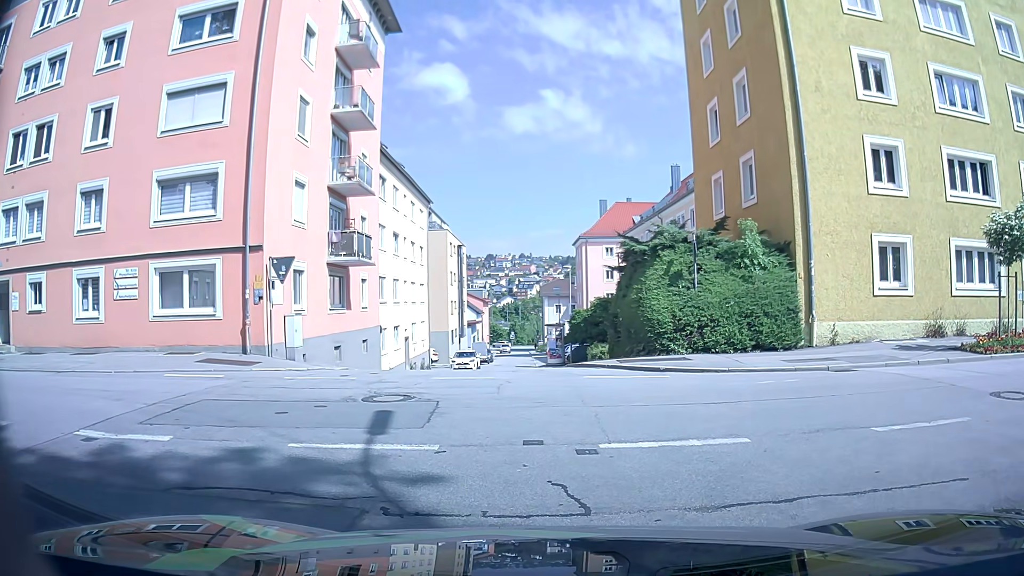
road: residential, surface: asphalt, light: Day
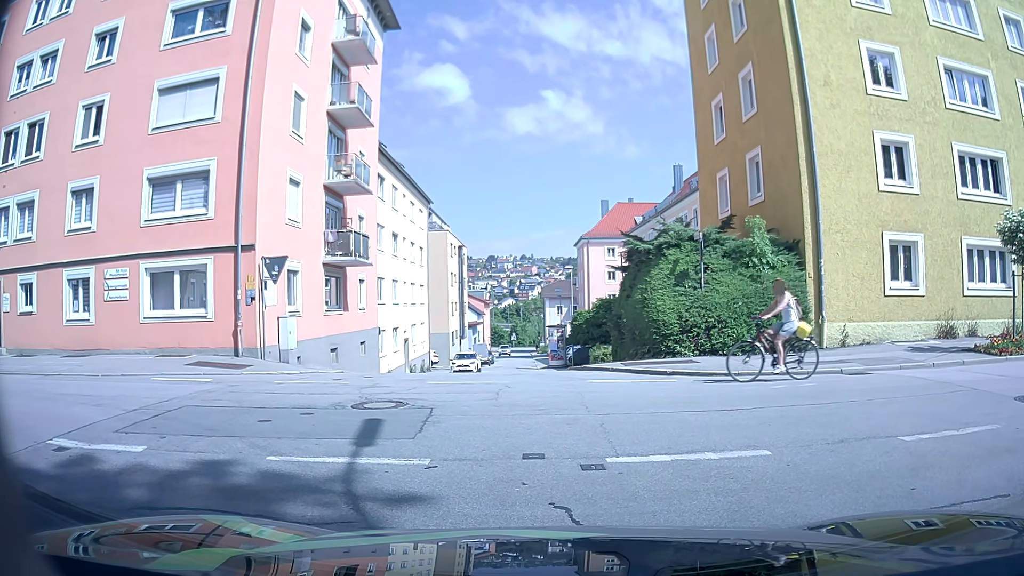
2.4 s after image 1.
(0.0, +0.6) m; 0°
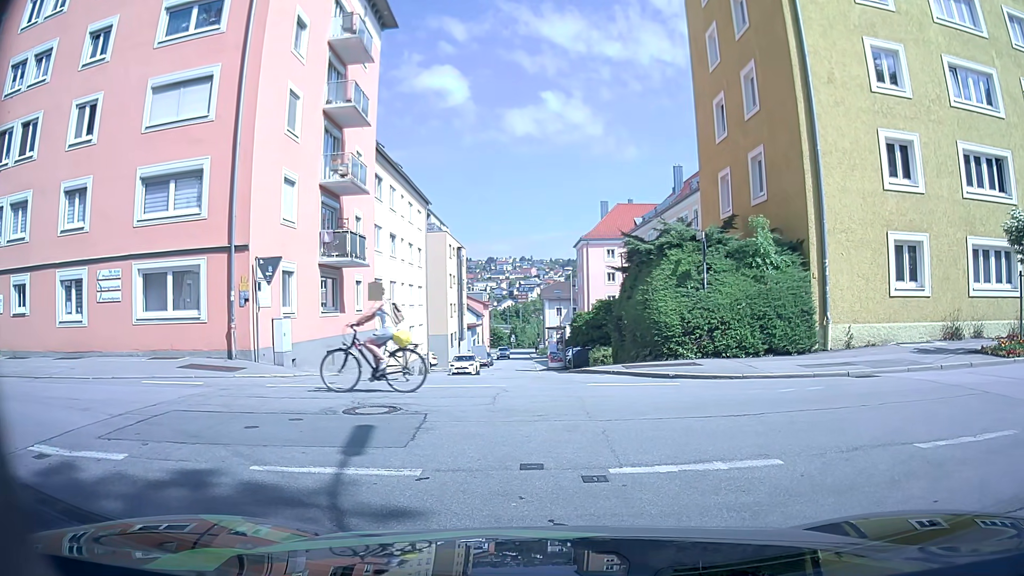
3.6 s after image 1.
(0.0, +0.3) m; 0°
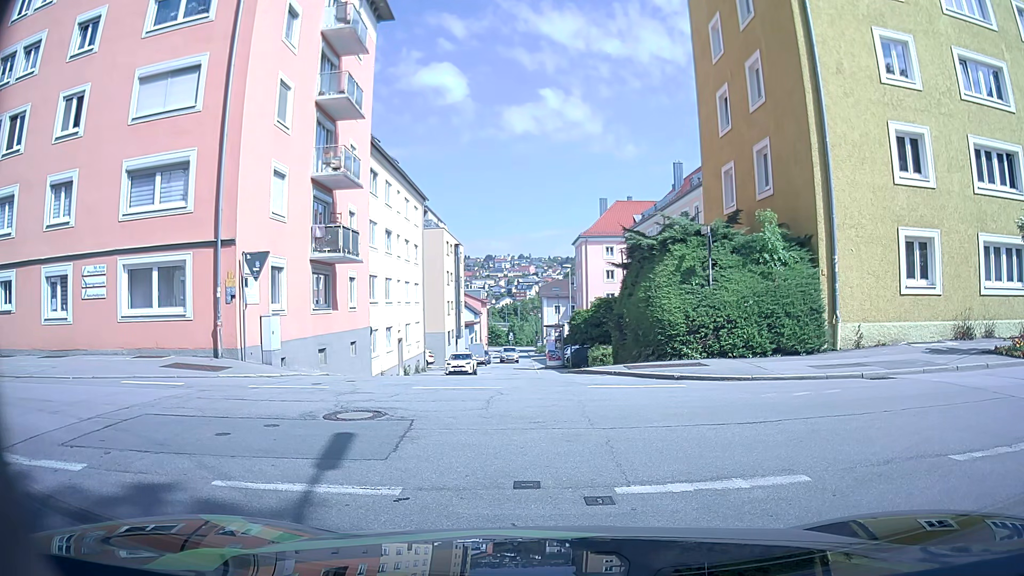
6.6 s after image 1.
(0.0, +0.8) m; 0°
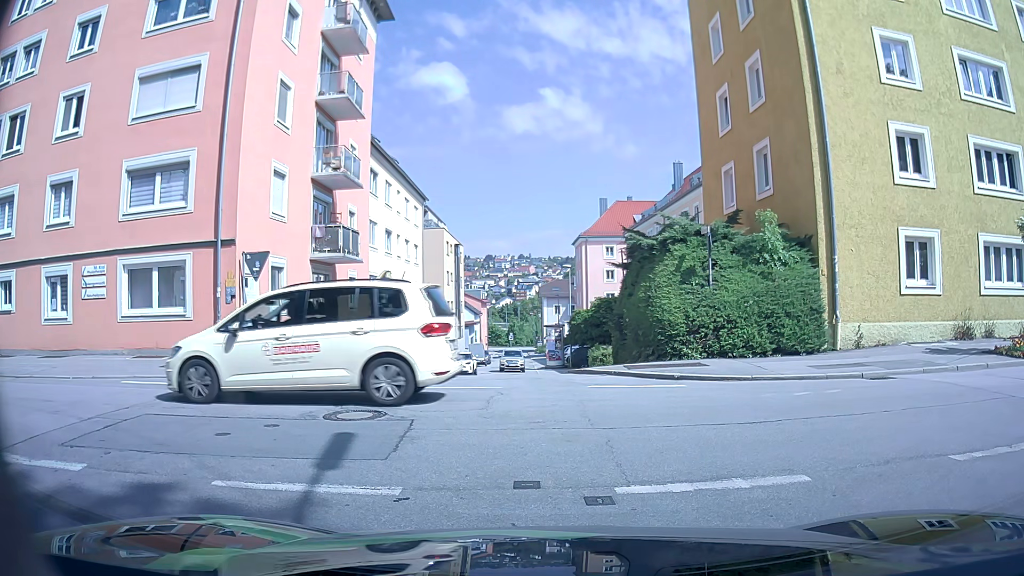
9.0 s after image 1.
(0.0, 0.0) m; 0°
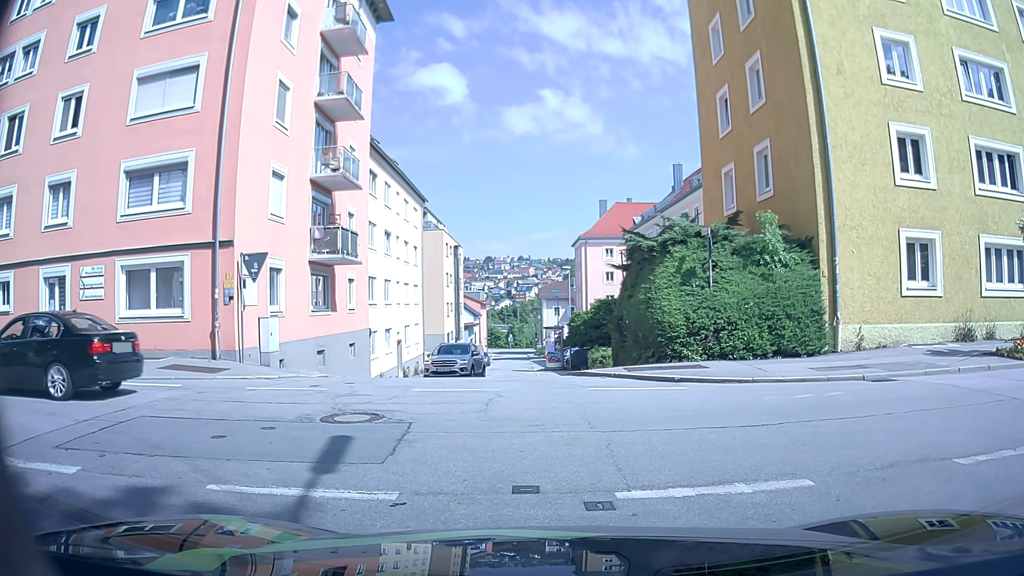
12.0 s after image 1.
(0.0, +0.1) m; 0°
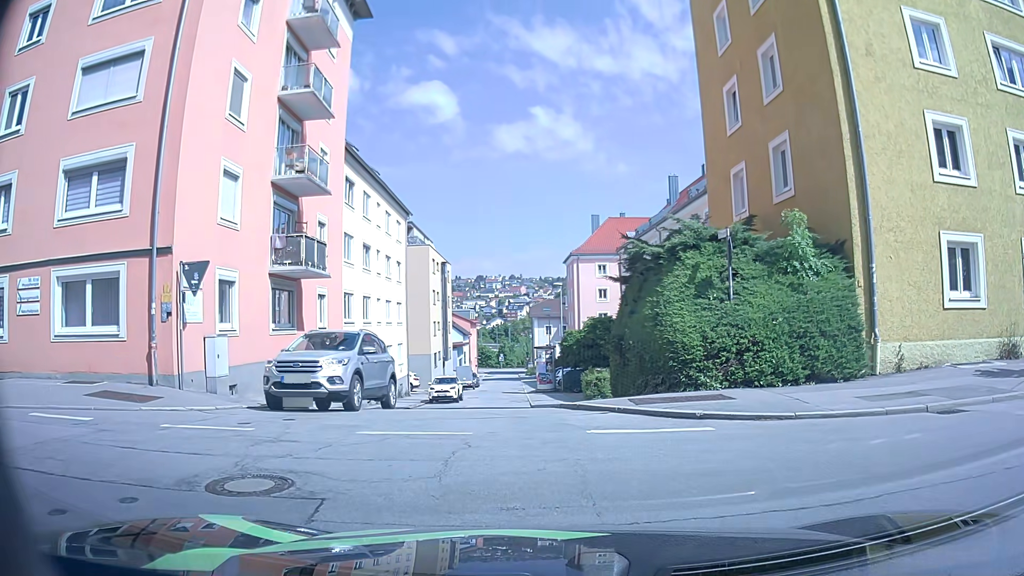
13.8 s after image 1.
(+0.1, +2.9) m; 0°
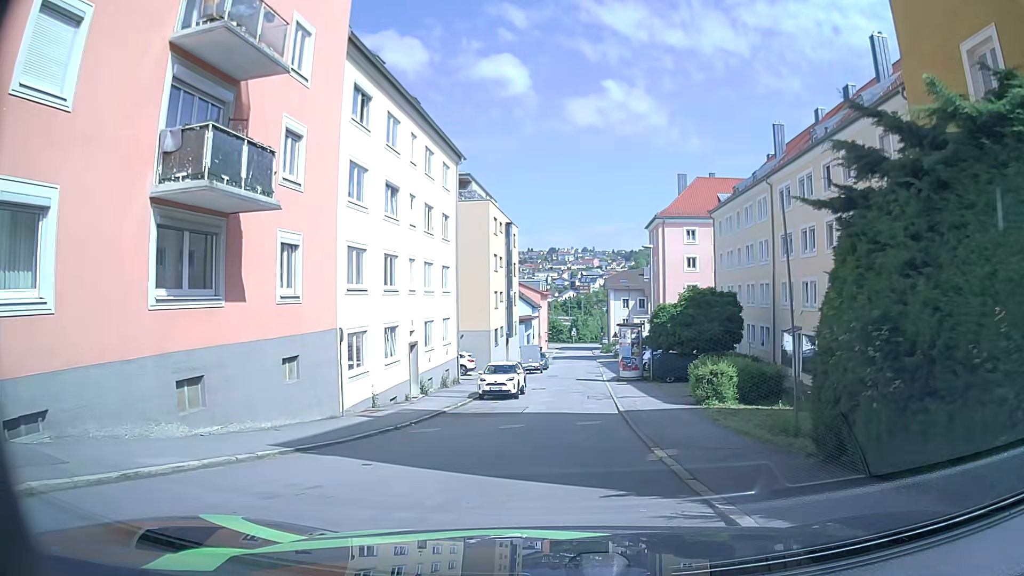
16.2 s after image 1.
(-0.4, +10.2) m; -5°
(0, +10) (+1, +20) (+2, +30) (+2, +40) (+3, +50) (+4, +60) (+4, +70) (+5, +80) (+5, +90) (+6, +100) m
